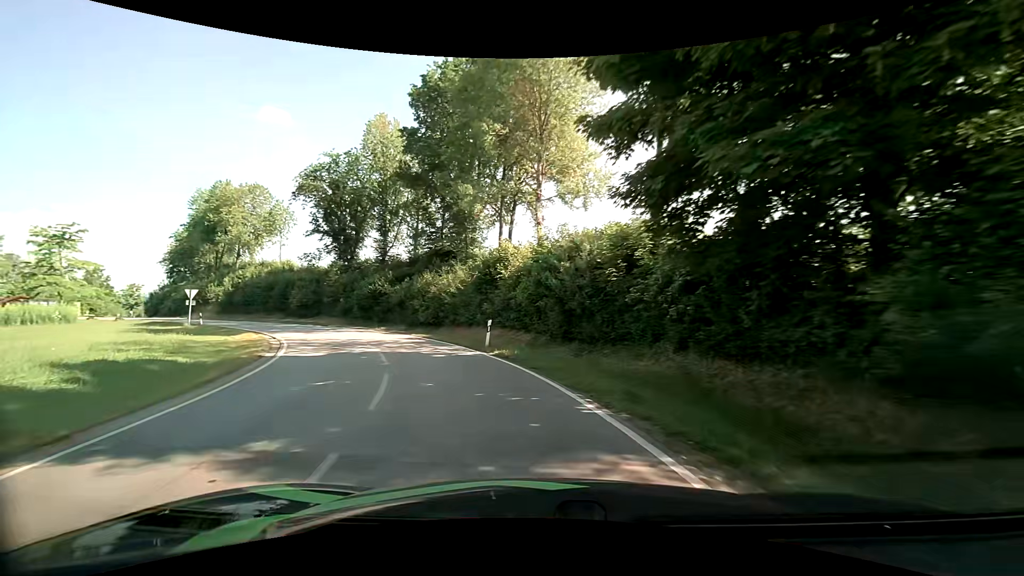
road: tertiary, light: Day
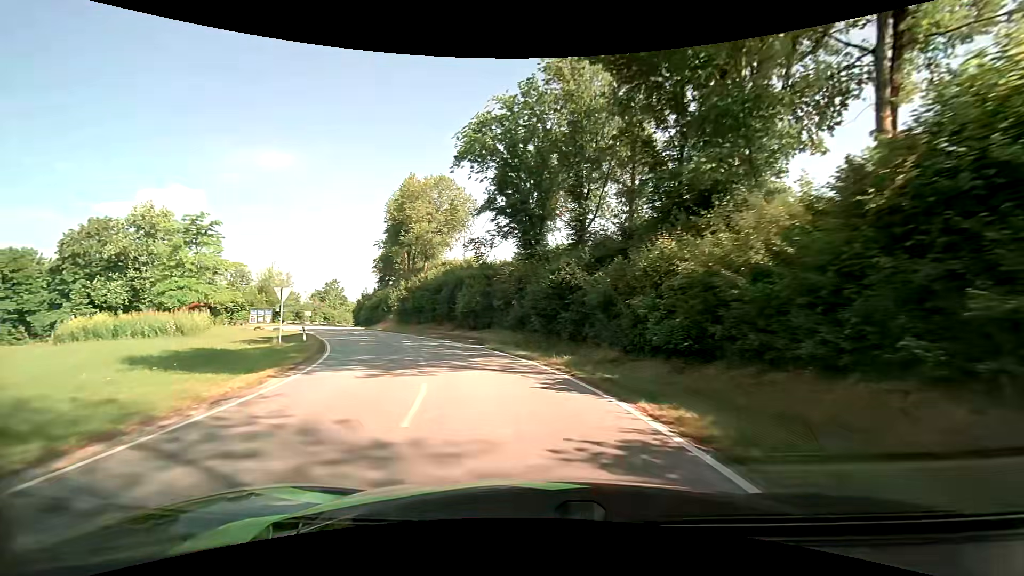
(-4.4, +19.4) m; -24°
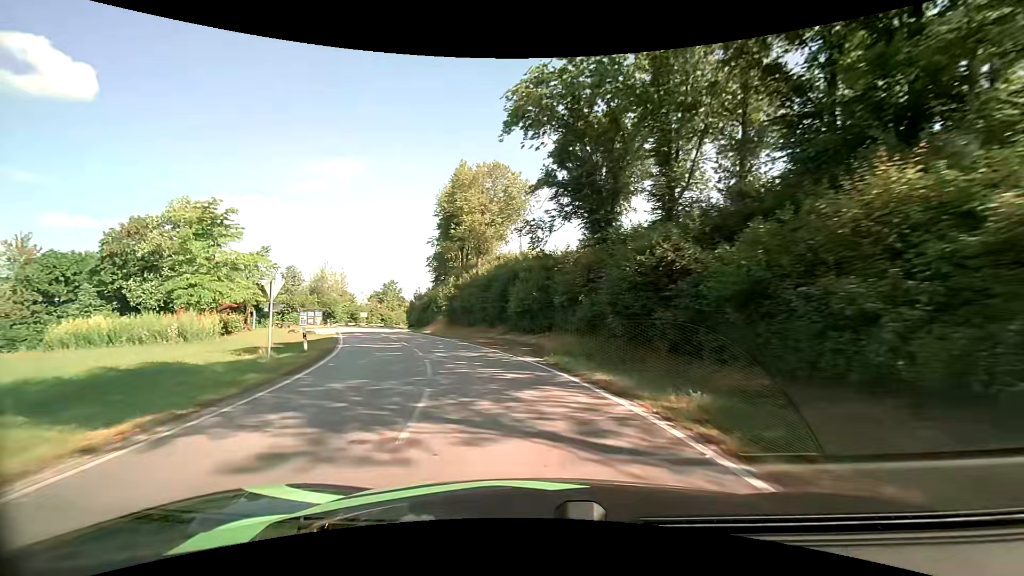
(-0.4, +7.1) m; -7°
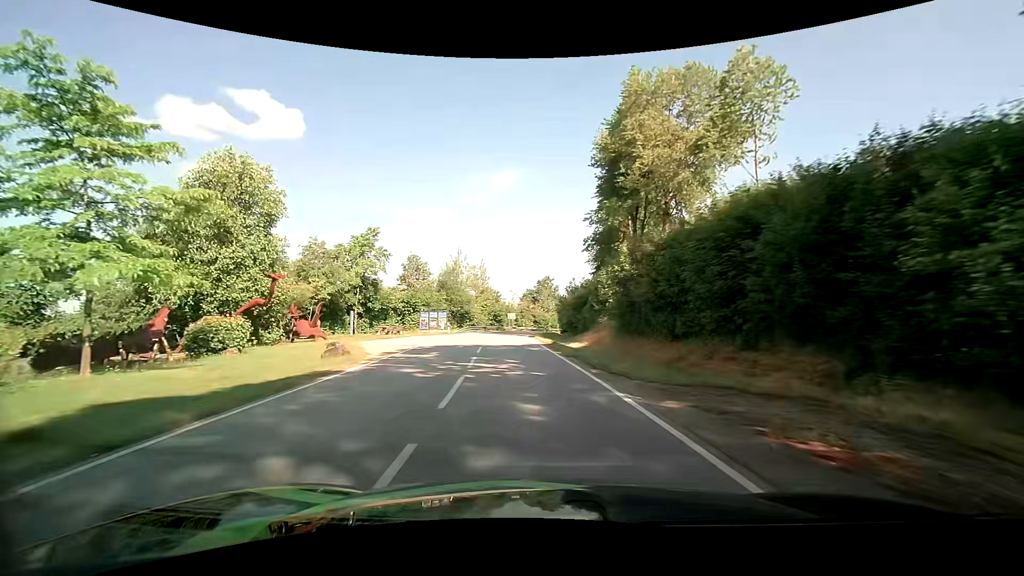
(-4.0, +22.5) m; -19°
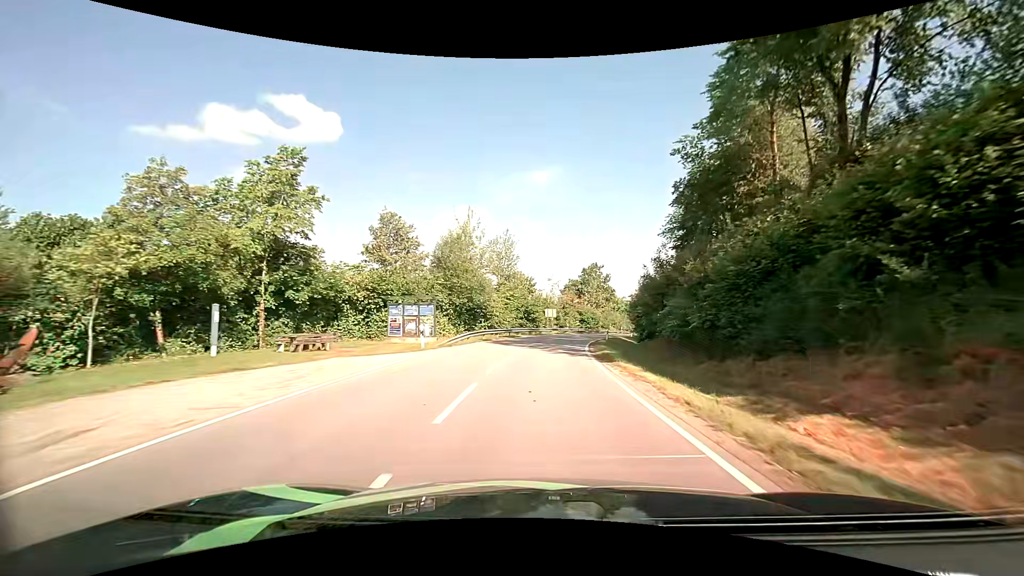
(-1.6, +25.4) m; -5°
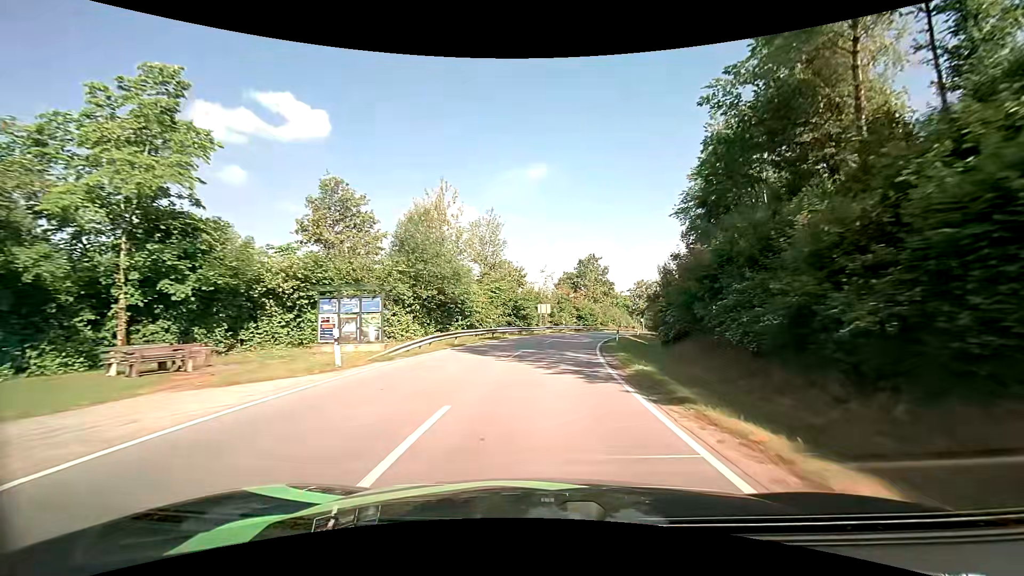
(+0.1, +8.9) m; +1°
